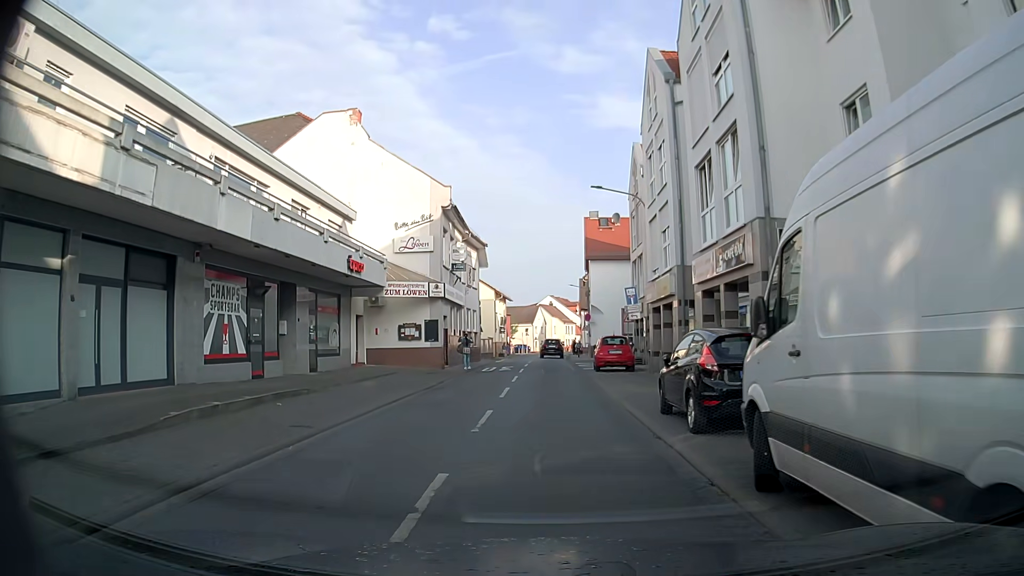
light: Day
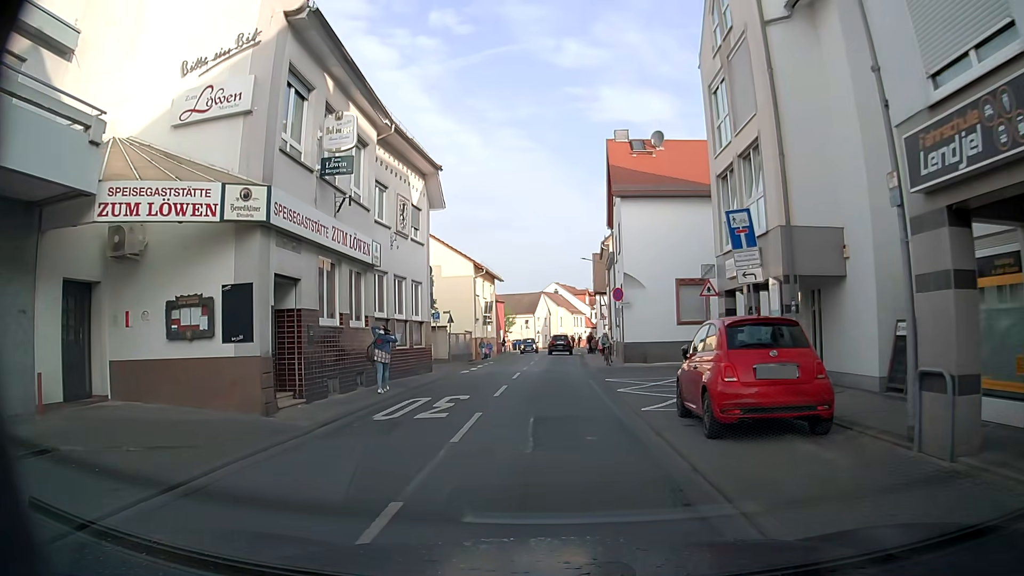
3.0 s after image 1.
(-0.5, +19.7) m; -1°
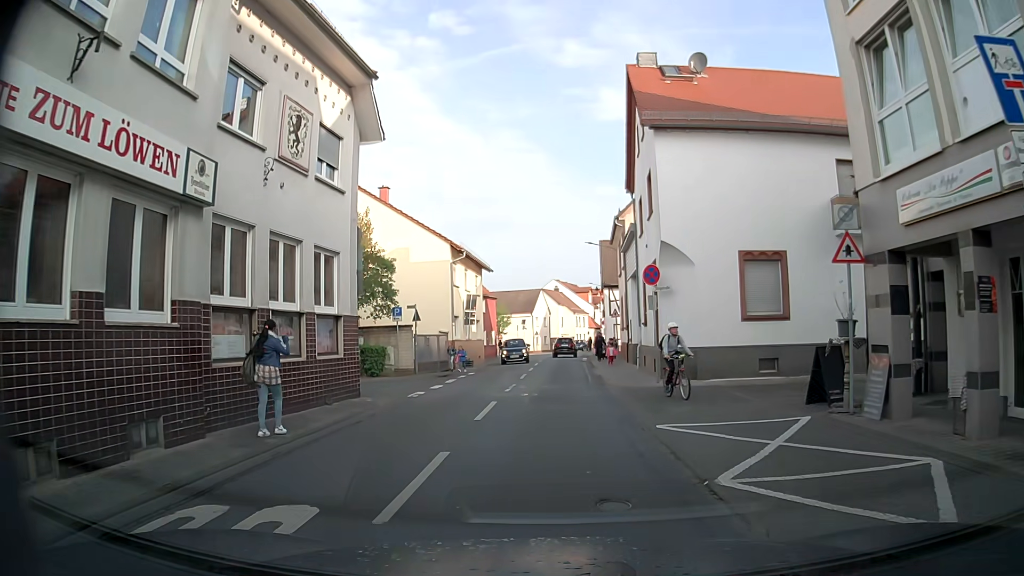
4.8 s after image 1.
(+0.1, +9.7) m; +1°
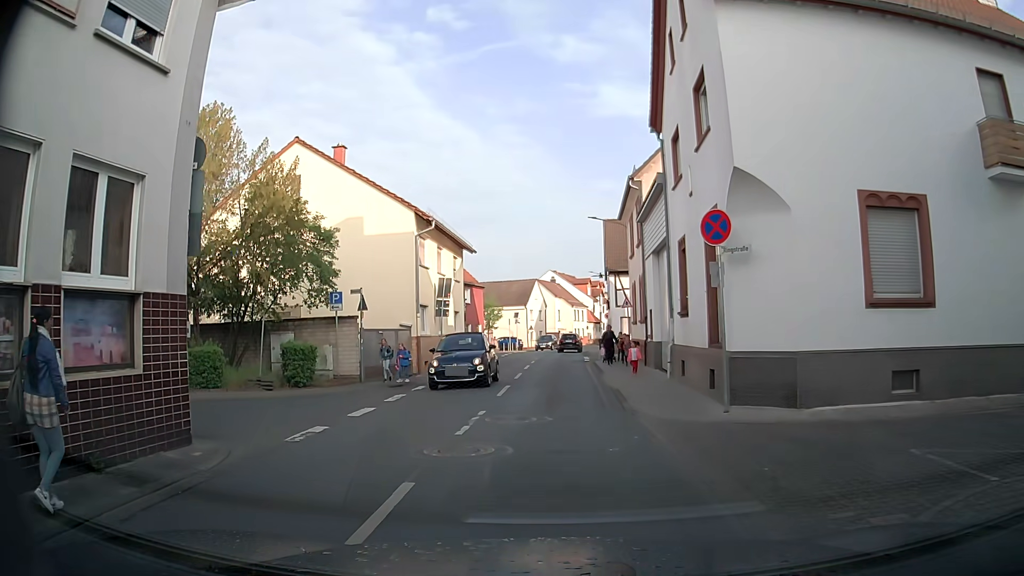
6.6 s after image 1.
(0.0, +7.7) m; -1°
